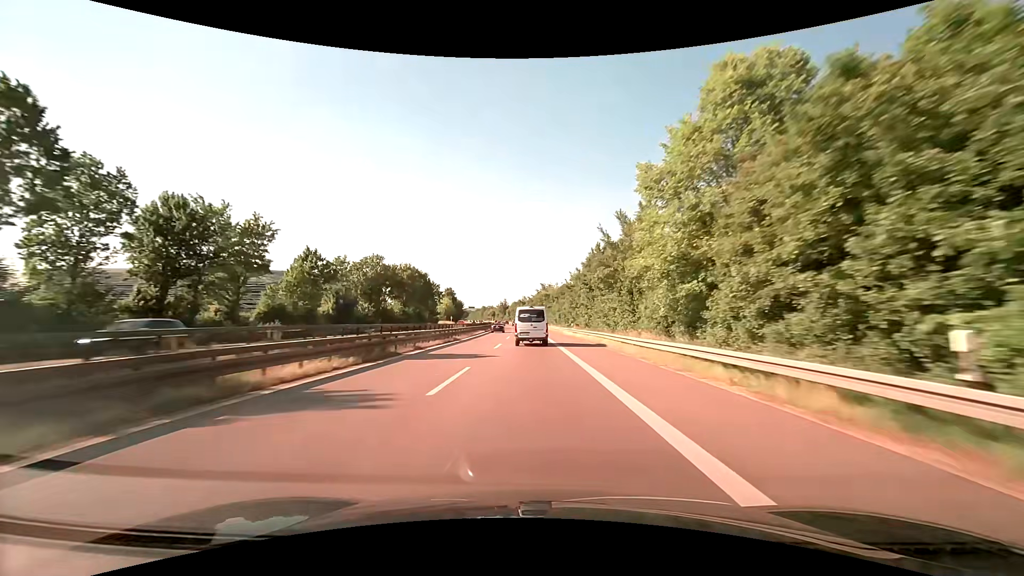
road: trunk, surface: asphalt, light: Day
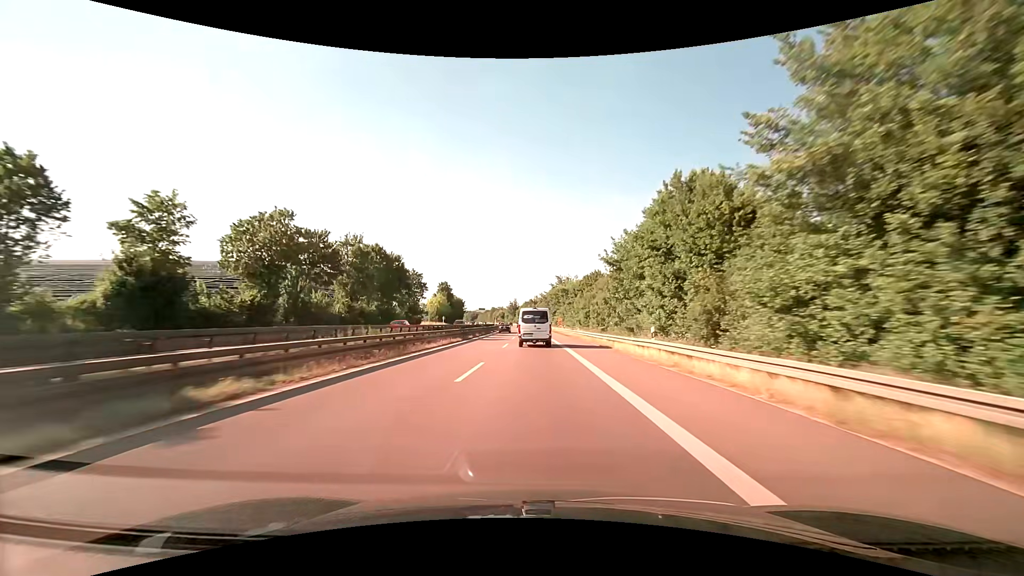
(-0.4, +33.6) m; -1°
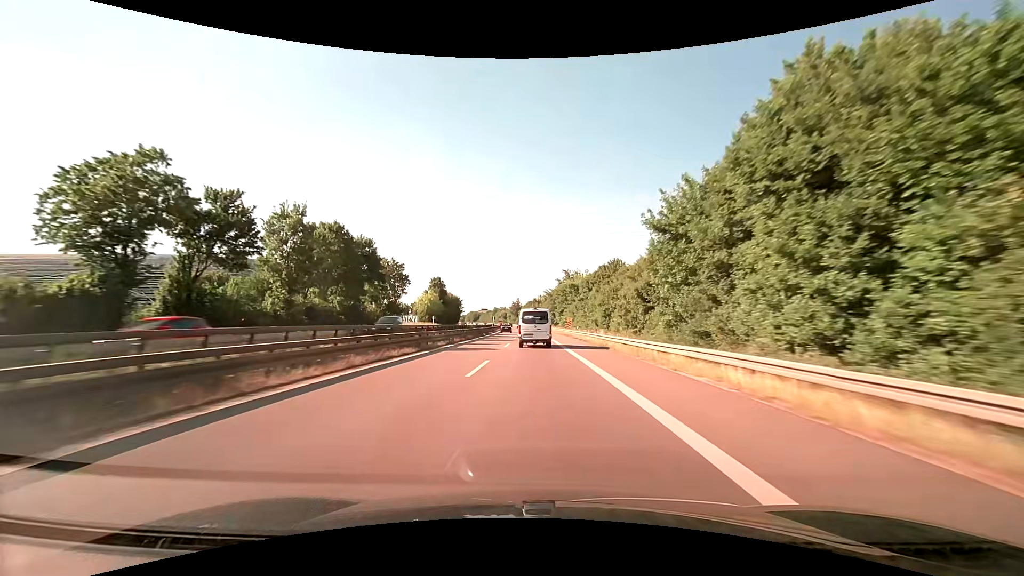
(-0.1, +16.9) m; -1°
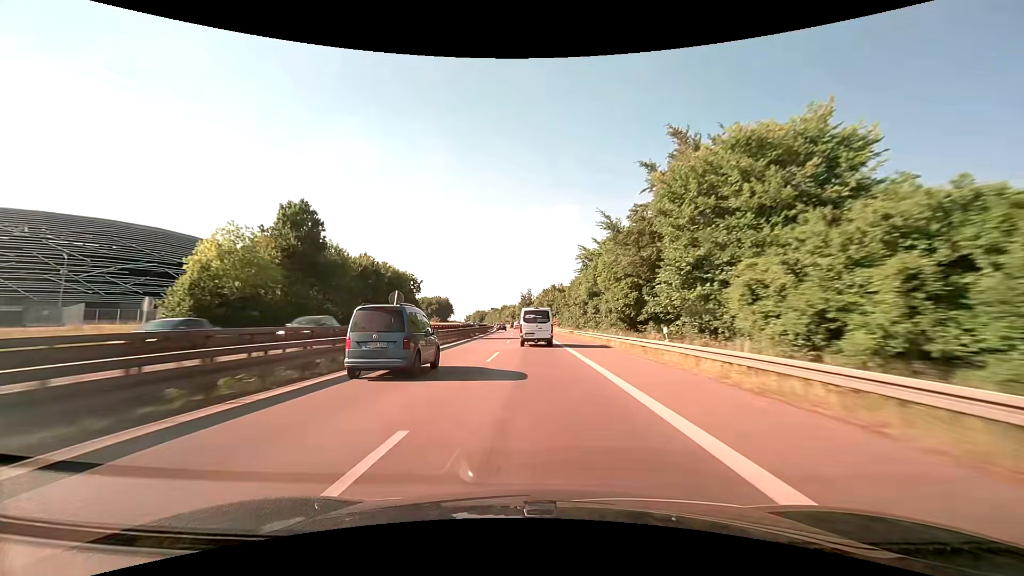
(-1.3, +84.5) m; -2°
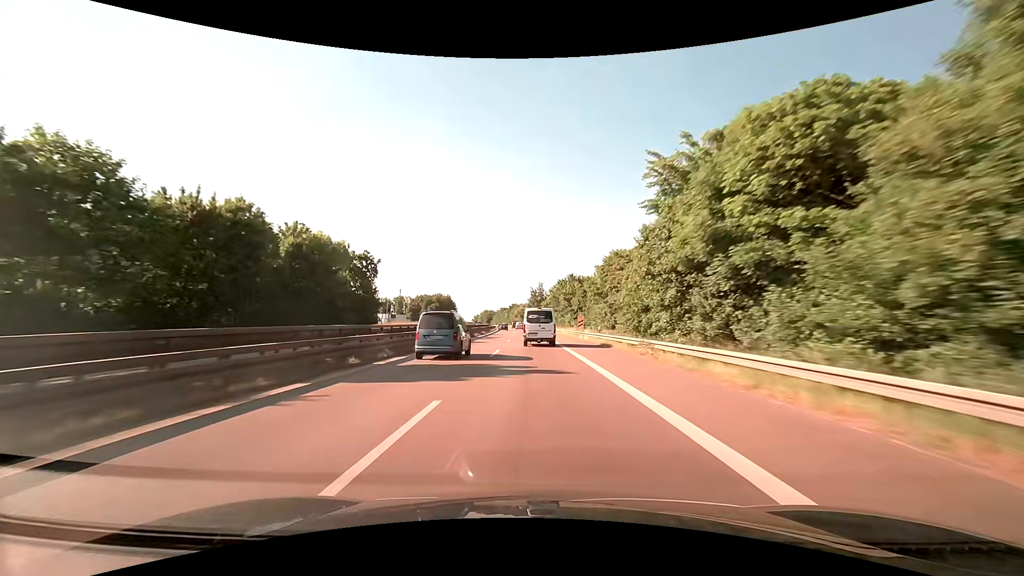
(-0.3, +33.5) m; -1°
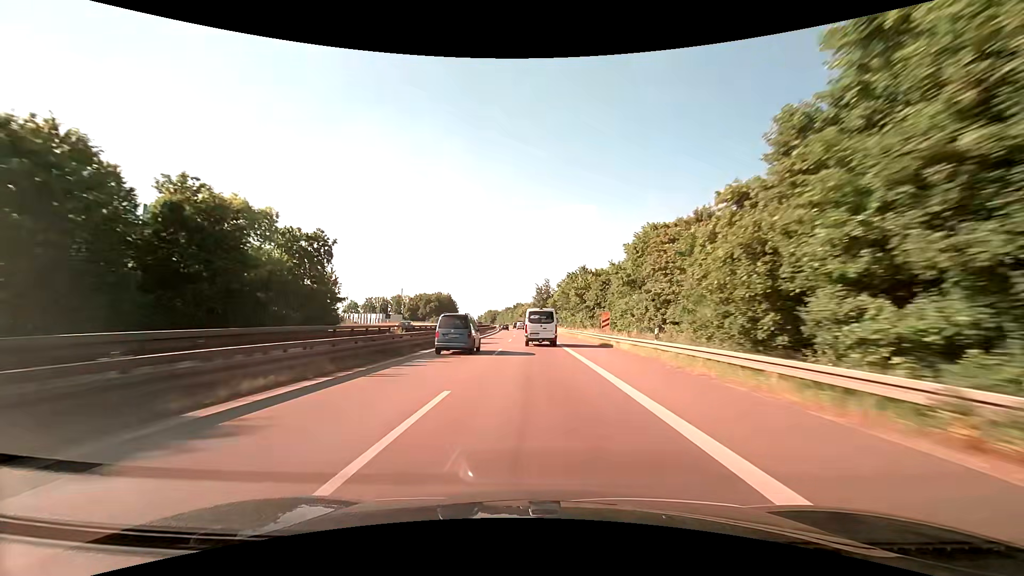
(0.0, +16.6) m; 0°
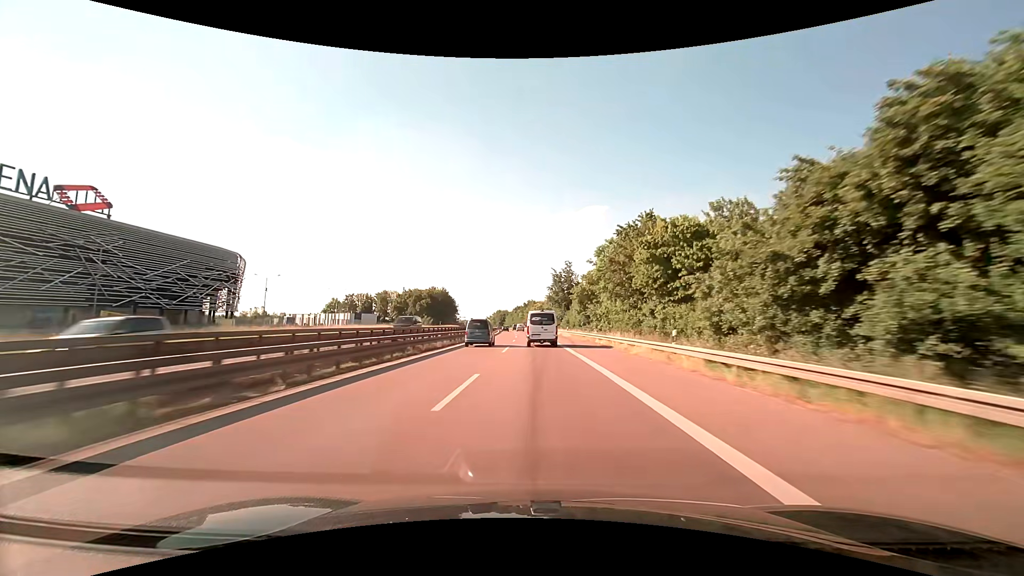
(-0.7, +50.1) m; -2°
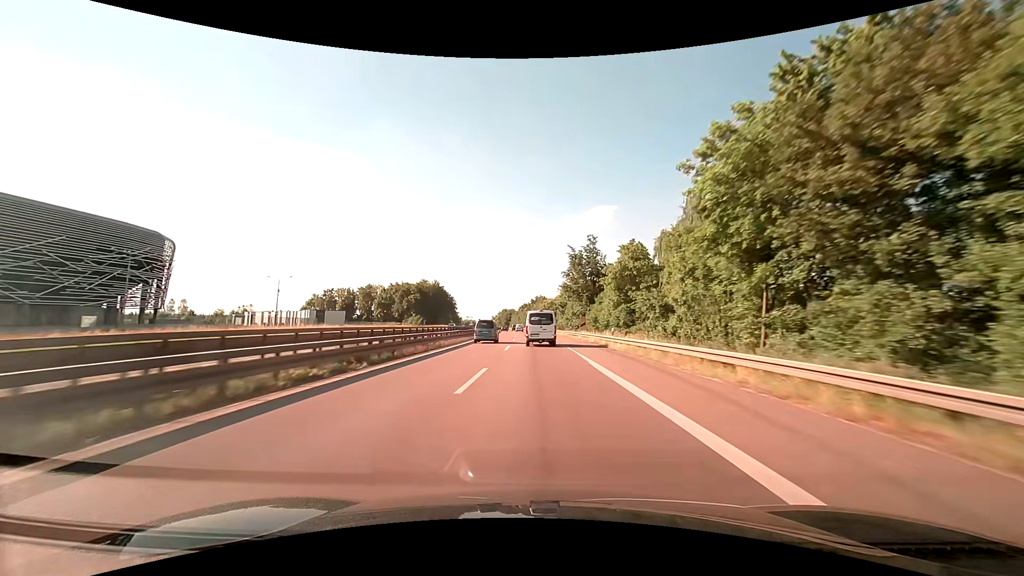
(-0.2, +34.0) m; -1°
(0, +10) (0, +20) (0, +30) (0, +40) (-1, +50) (-1, +60) (-1, +70) (-2, +80) (-2, +90) (-3, +100) m
